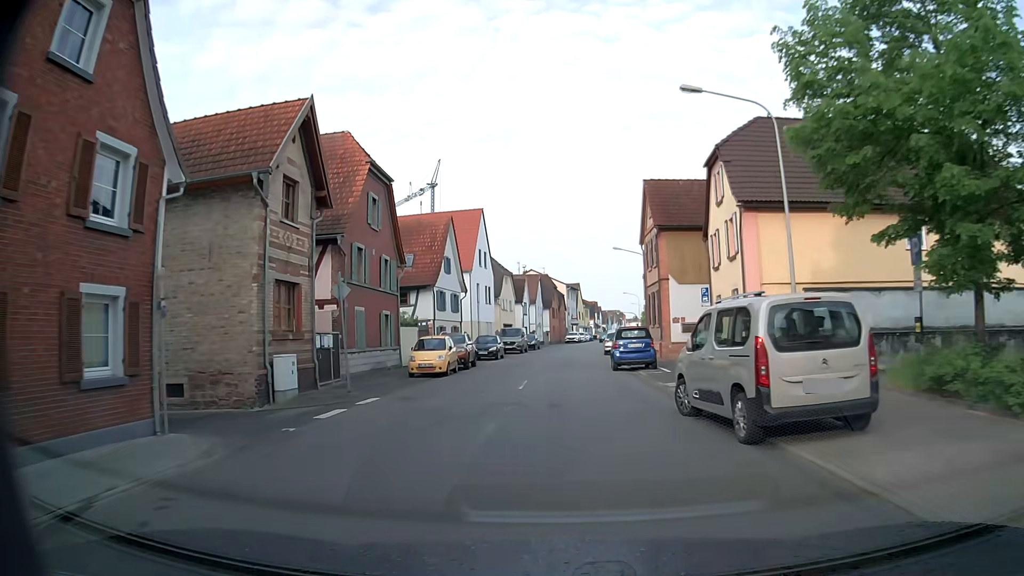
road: tertiary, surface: asphalt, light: Day
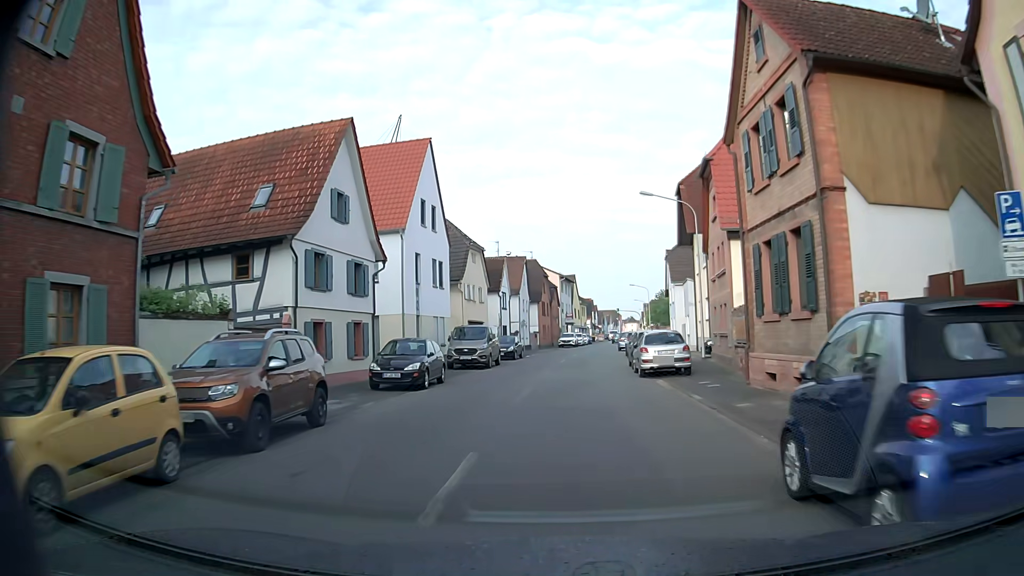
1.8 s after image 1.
(+0.2, +20.6) m; 0°
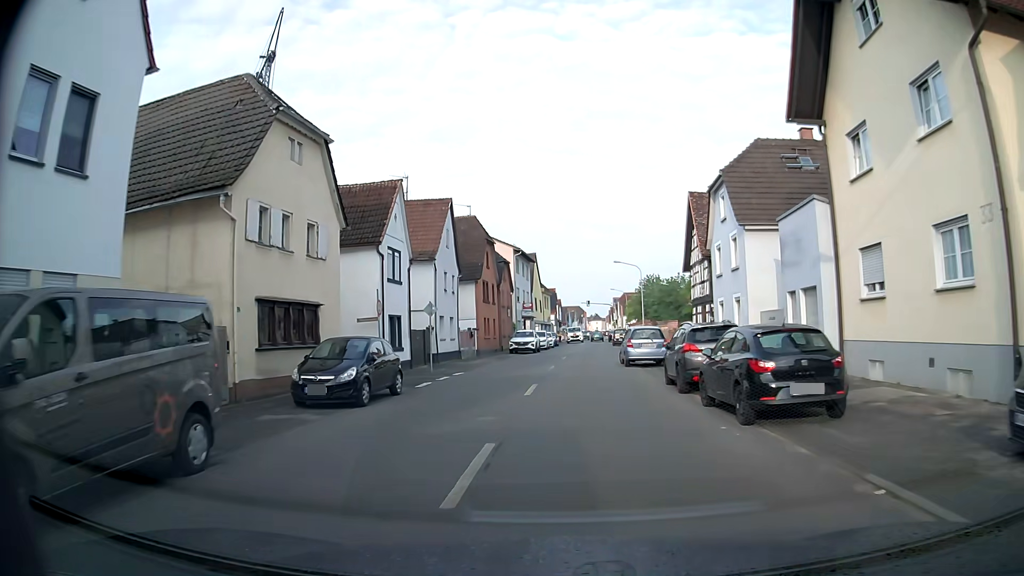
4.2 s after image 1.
(+1.0, +27.1) m; +4°
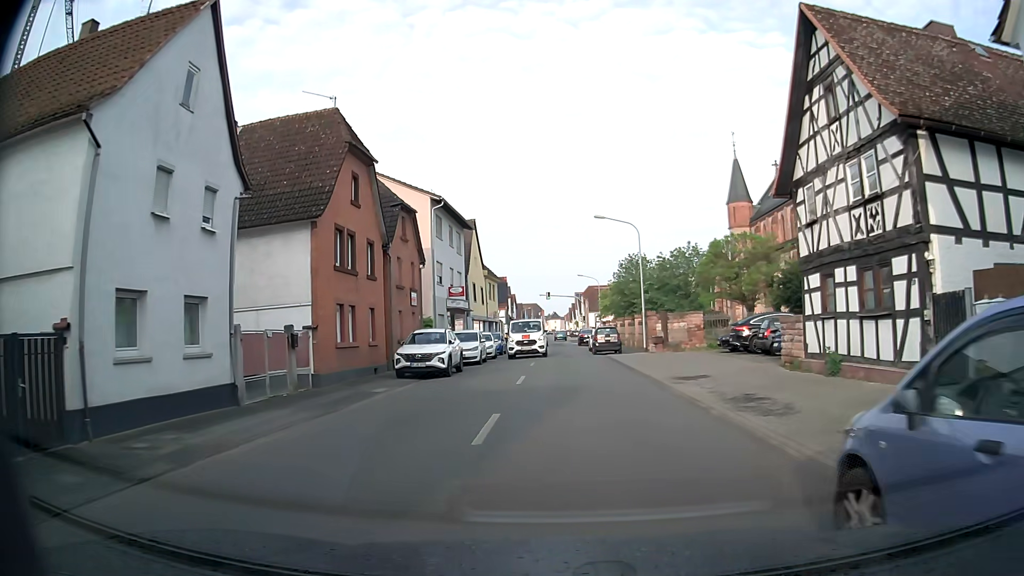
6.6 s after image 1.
(+0.7, +24.4) m; +5°
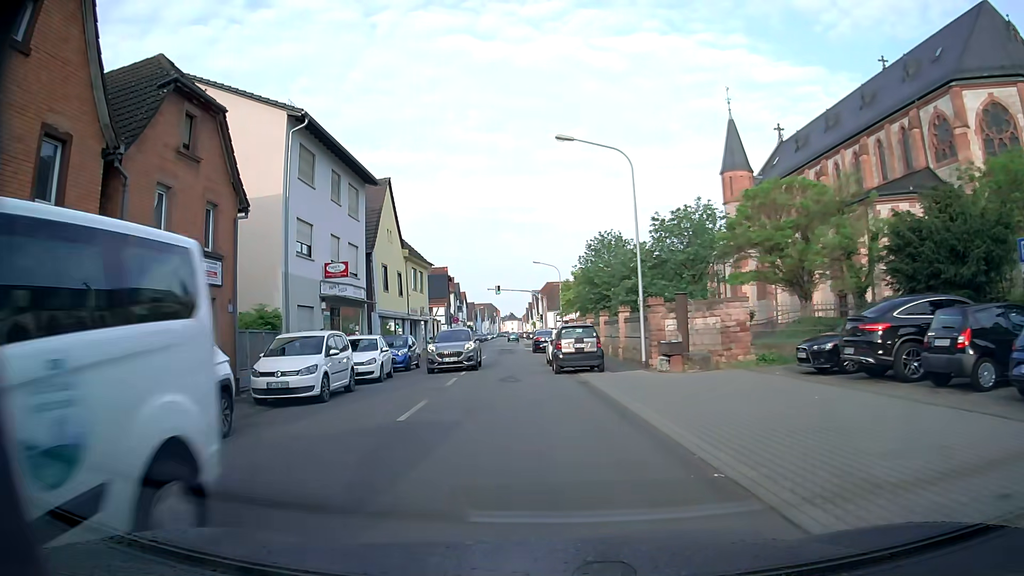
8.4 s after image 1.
(+0.4, +16.0) m; +2°
(0, +10) (-1, +20) (-3, +30) (-3, +40) (-4, +50) (-4, +60) (-5, +70) (-5, +80) (-6, +90) (-6, +100) m
